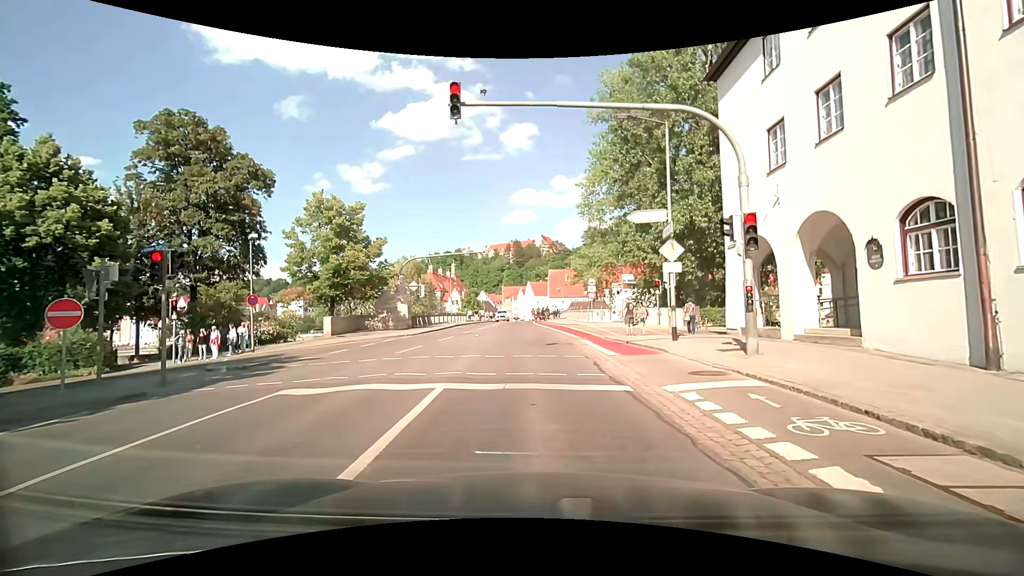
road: residential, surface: asphalt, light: Day
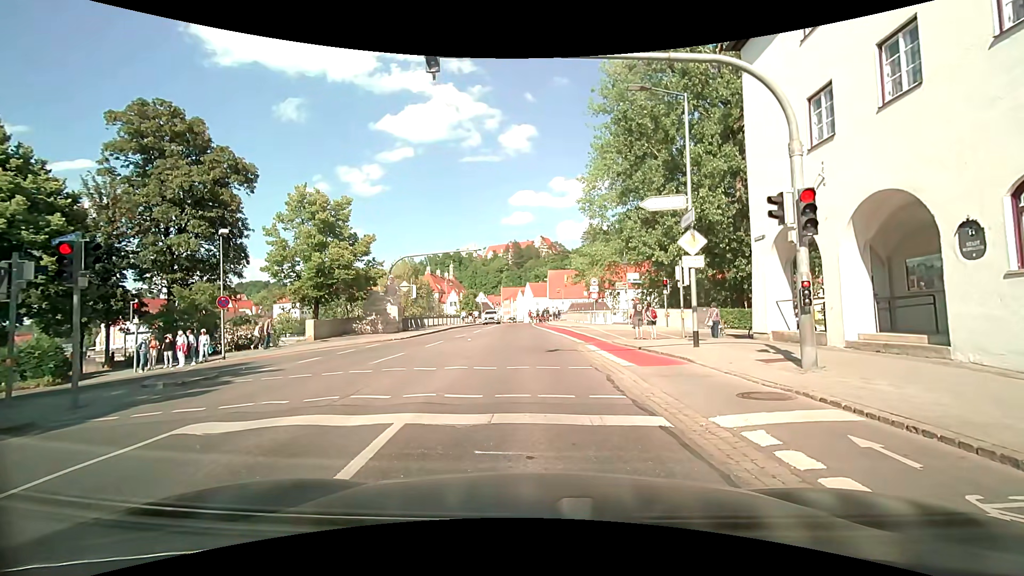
(0.0, +2.2) m; +1°
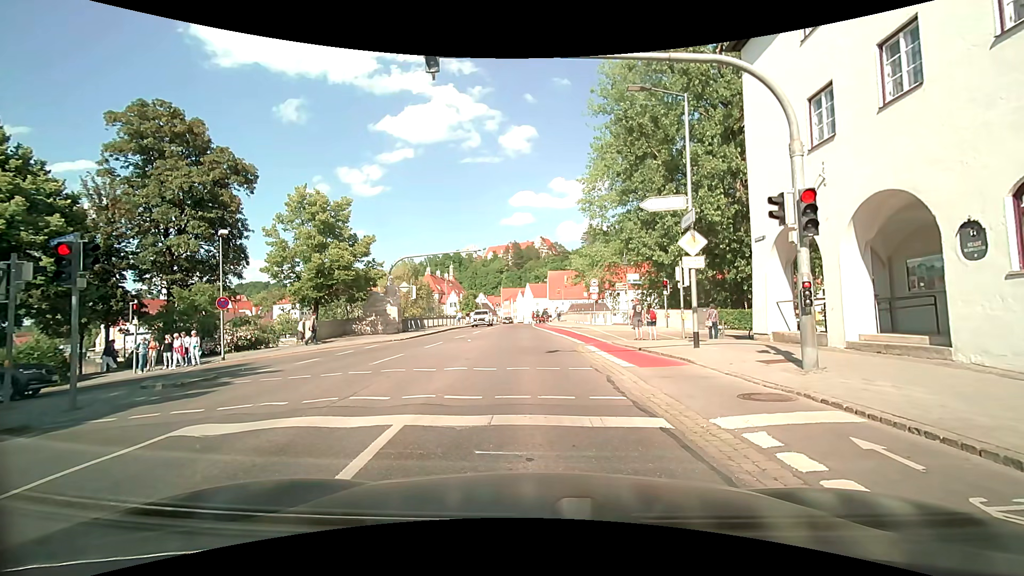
(0.0, +0.1) m; 0°
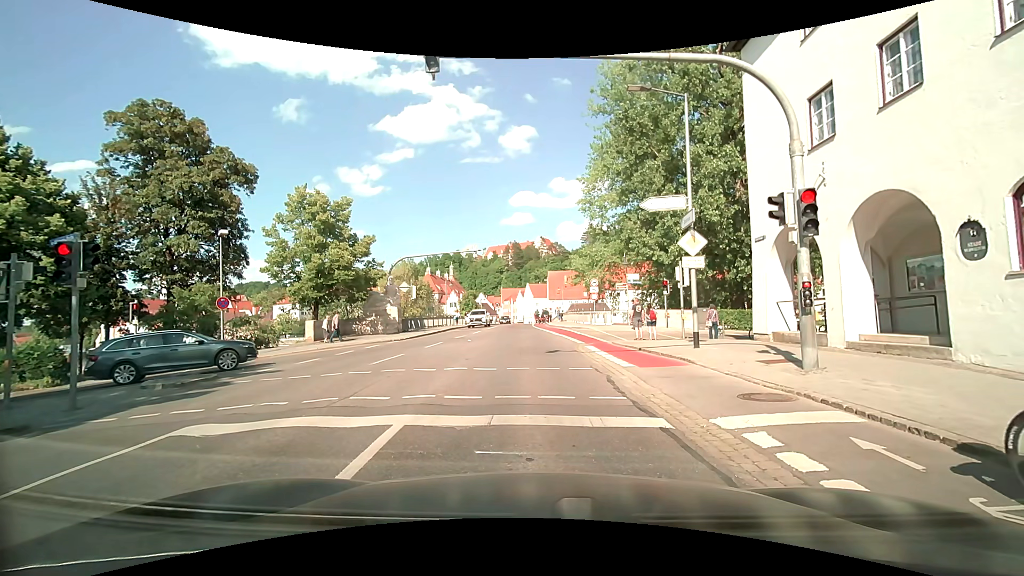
(0.0, 0.0) m; 0°
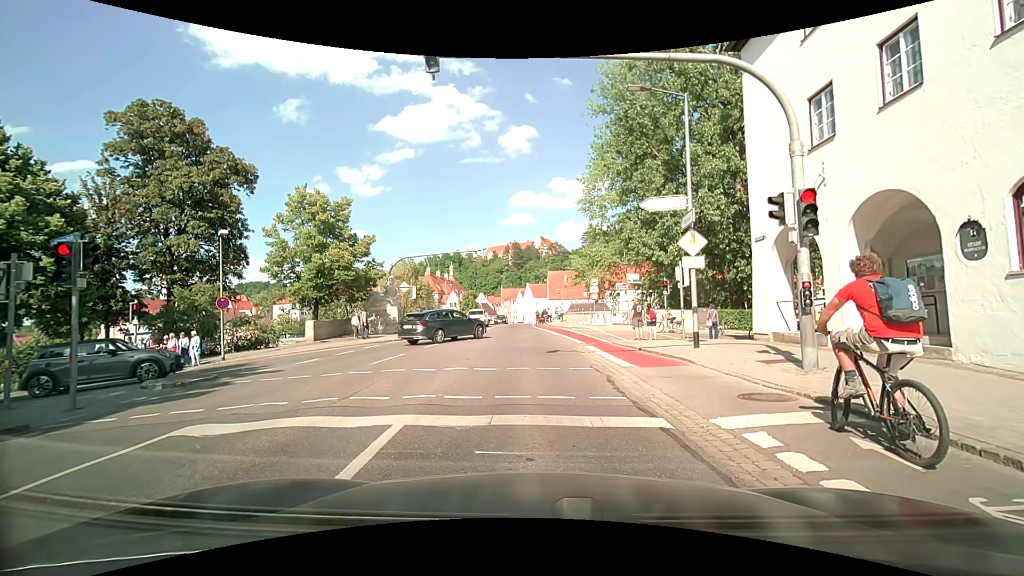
(0.0, 0.0) m; 0°
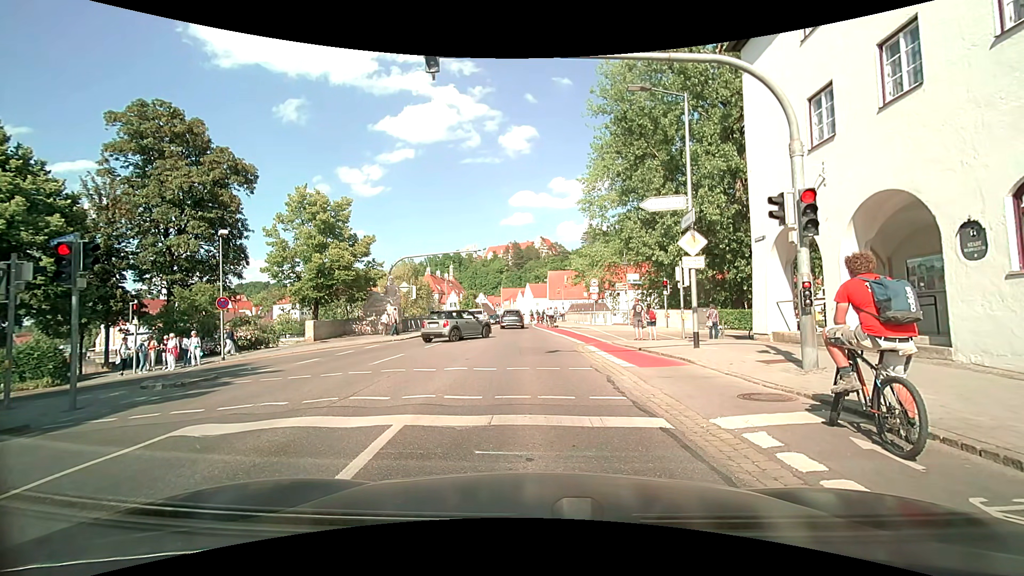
(0.0, 0.0) m; 0°
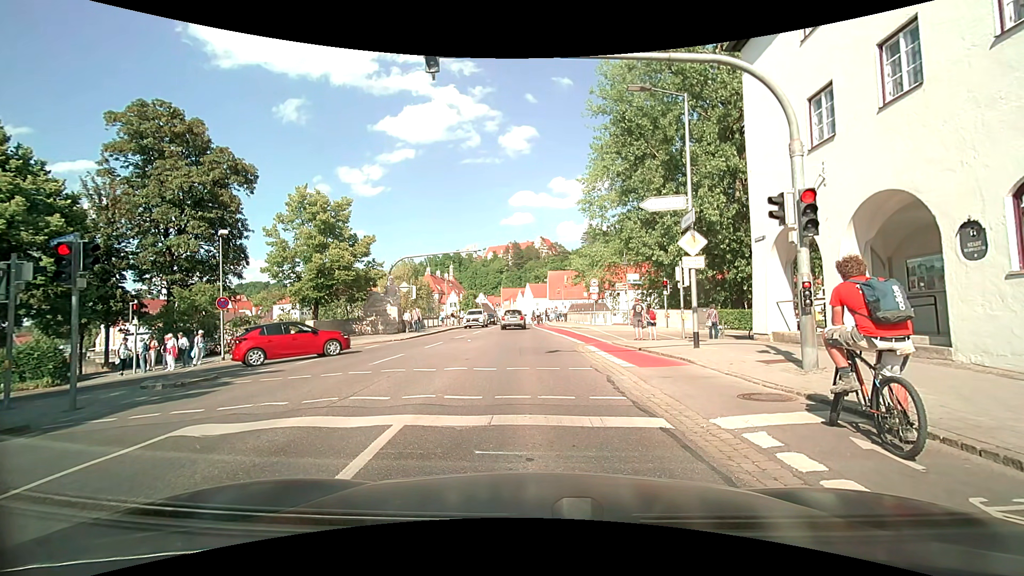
(0.0, 0.0) m; 0°
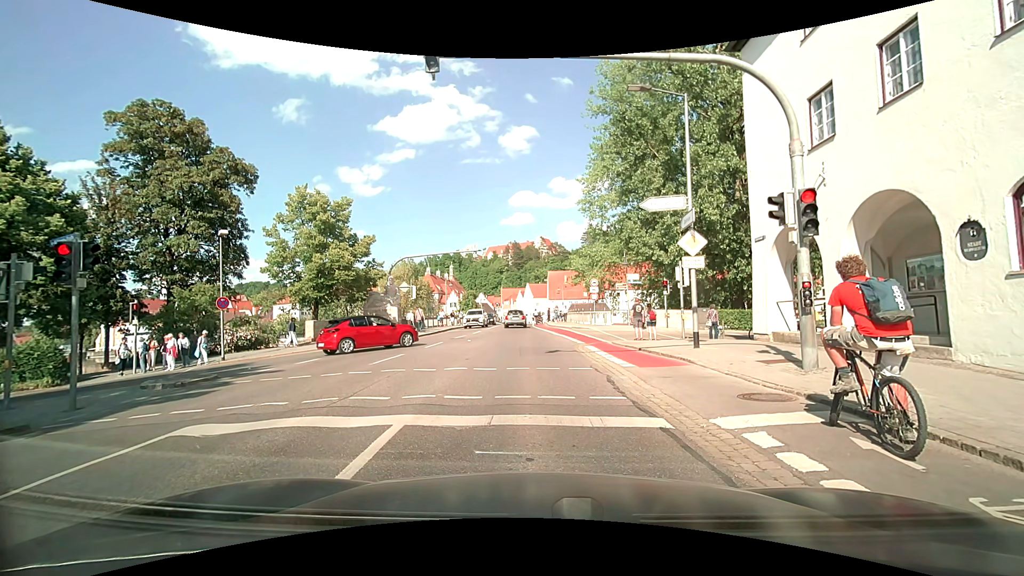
(0.0, 0.0) m; 0°
(0, +10) (-1, +20) (-1, +30) (-2, +40) (-2, +50) (-2, +60) (-2, +70) (-2, +80) (-2, +90) (-2, +100) m
